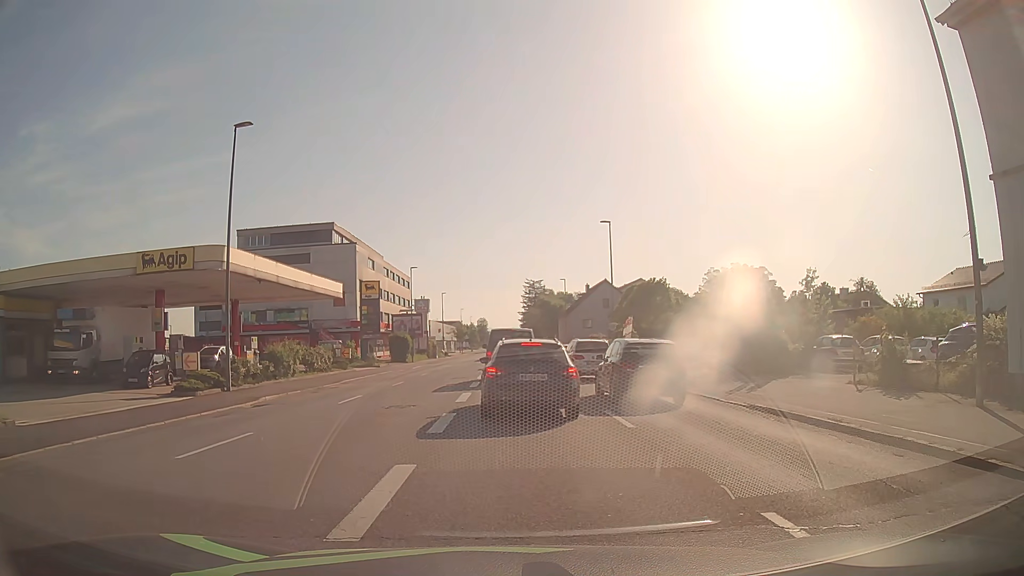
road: tertiary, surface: asphalt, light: Day
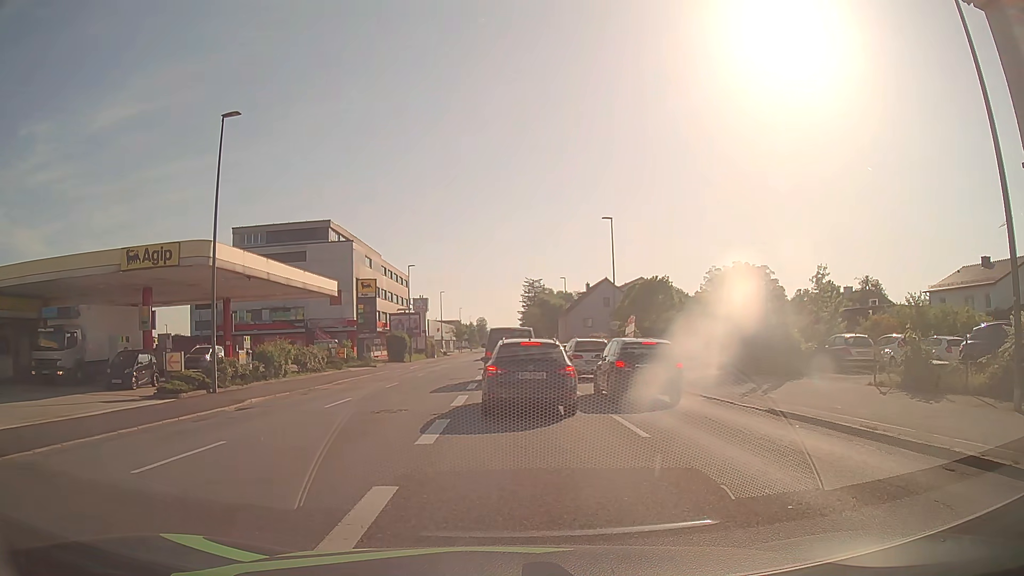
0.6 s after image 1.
(0.0, +1.3) m; -1°
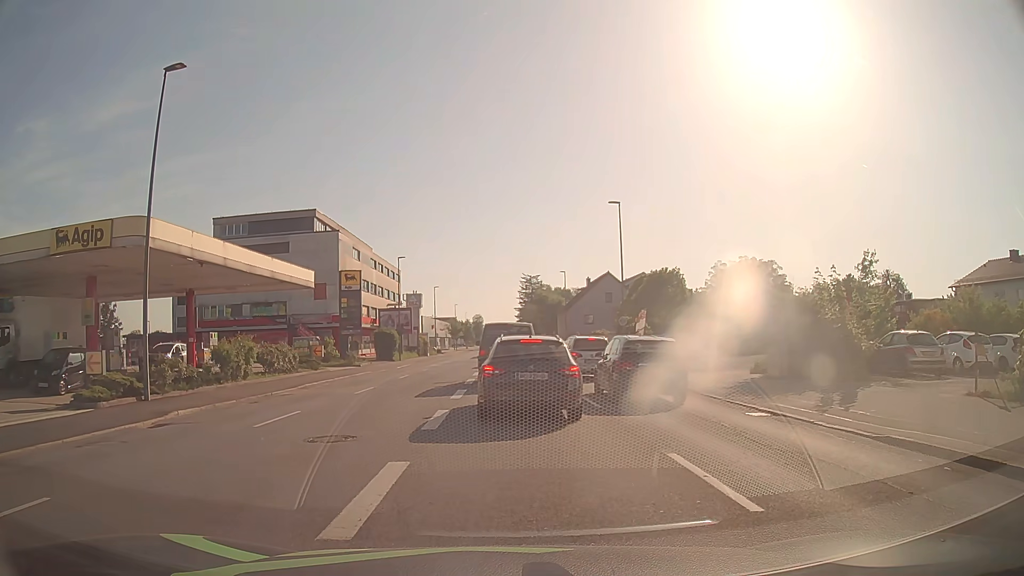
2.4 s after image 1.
(+0.1, +4.8) m; +1°
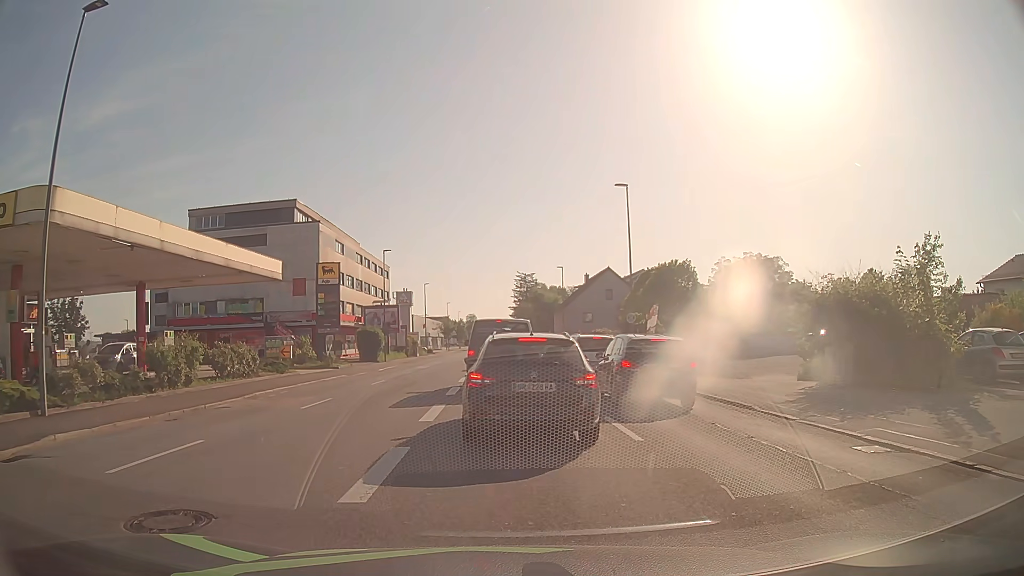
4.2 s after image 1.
(-0.1, +4.9) m; 0°
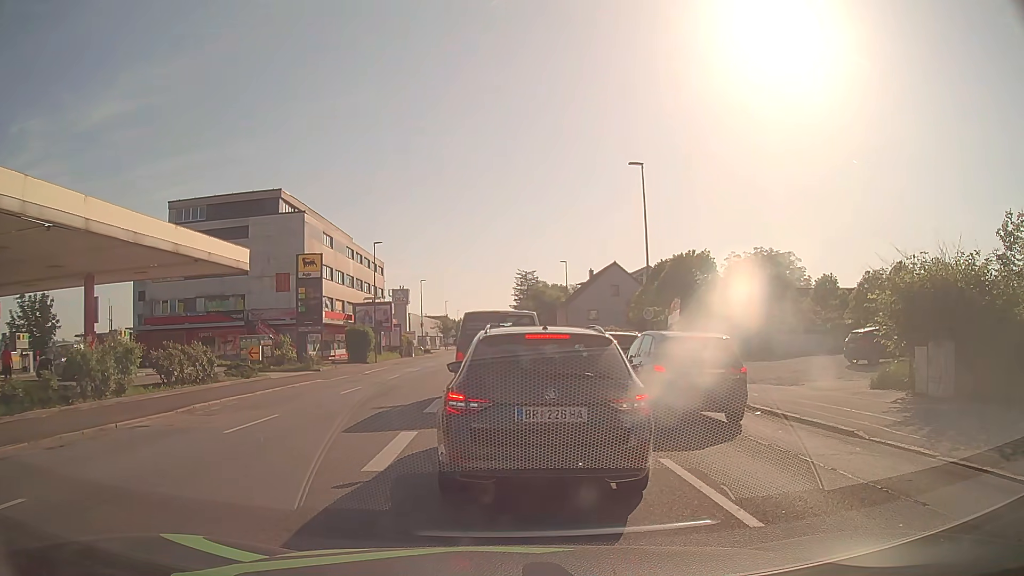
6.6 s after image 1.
(0.0, +4.4) m; 0°
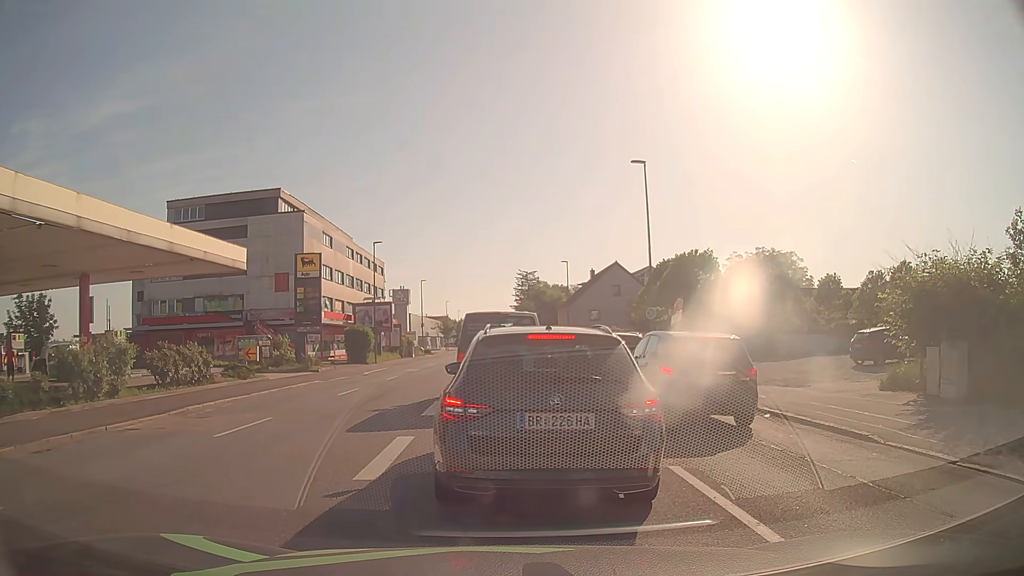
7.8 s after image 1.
(0.0, +0.4) m; 0°
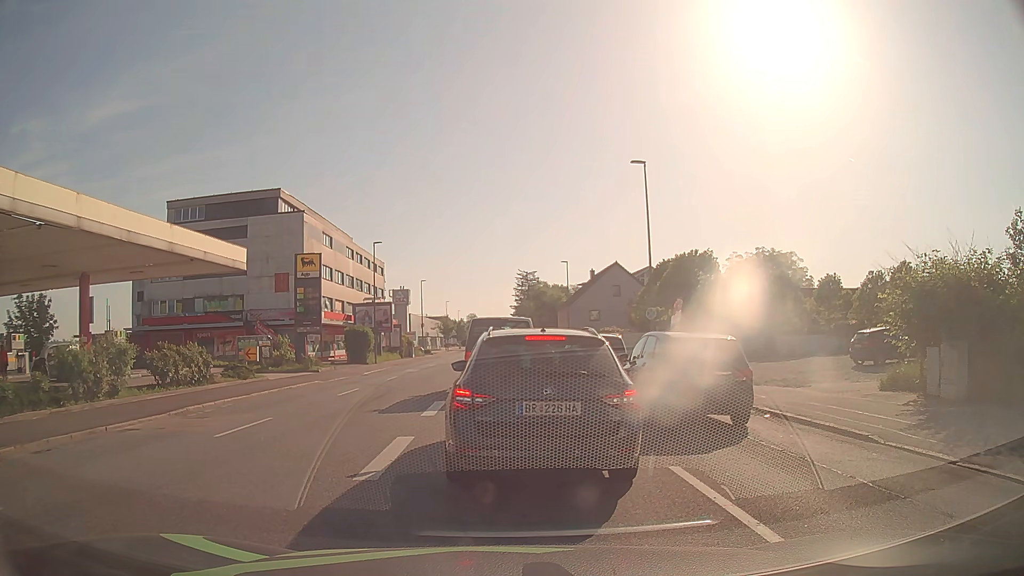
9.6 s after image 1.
(0.0, +0.1) m; 0°
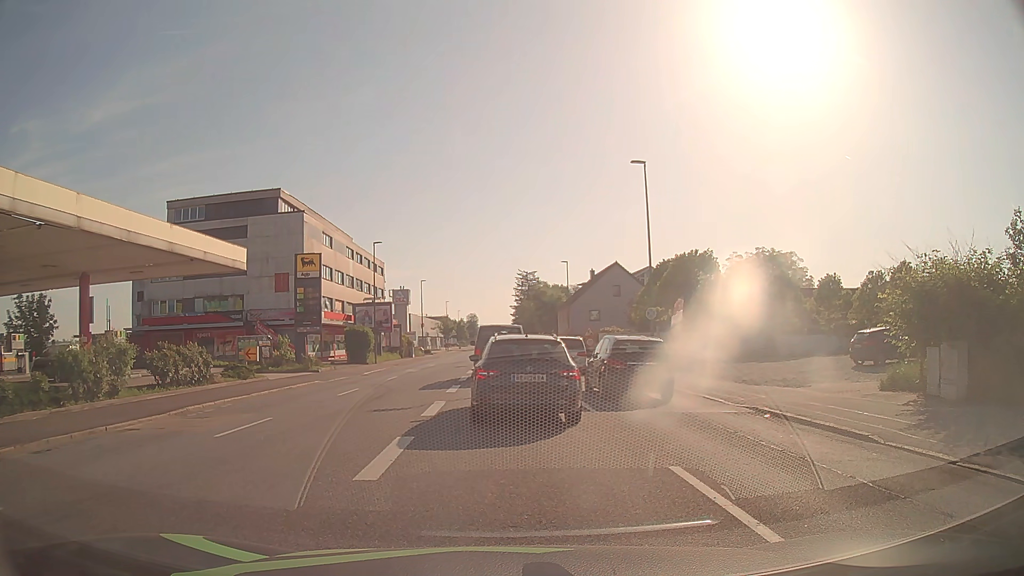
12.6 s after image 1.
(0.0, 0.0) m; 0°
(0, +10) (-1, +20) (-1, +30) (-1, +40) (-1, +50) (-2, +60) (-2, +70) (-2, +80) (-3, +90) (-3, +100) m
